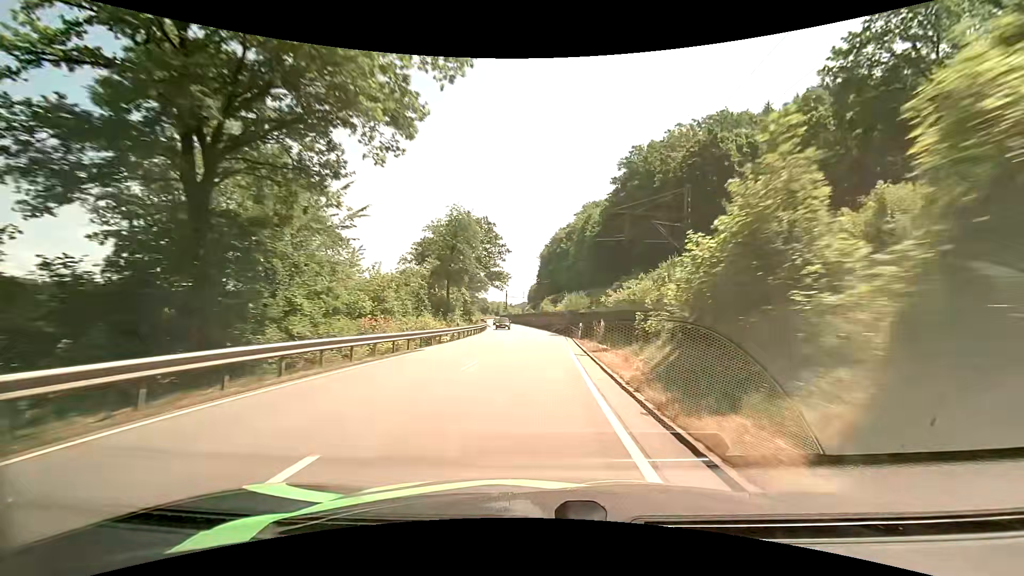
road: primary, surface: asphalt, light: Day
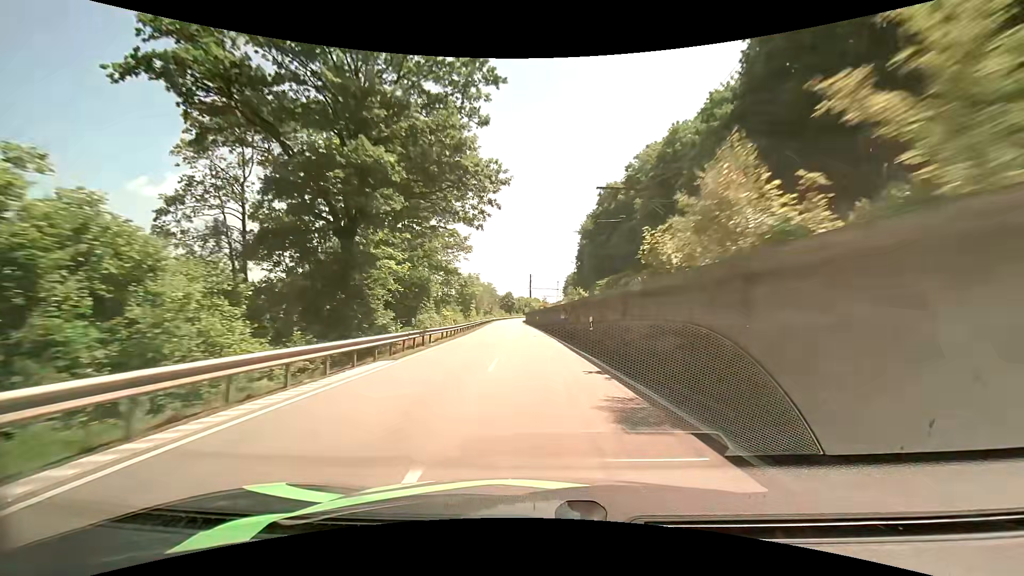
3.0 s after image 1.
(-1.1, +60.2) m; -4°
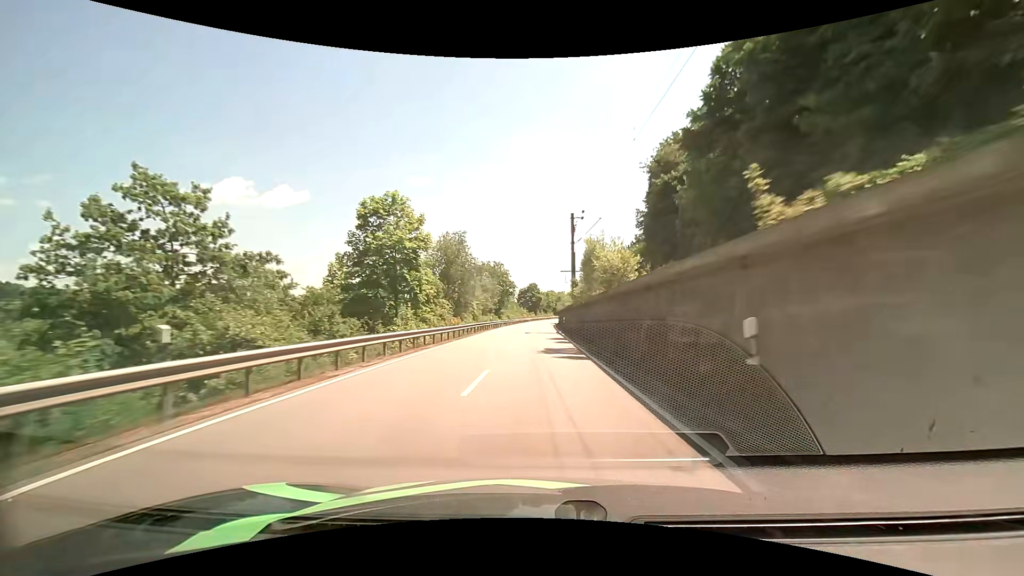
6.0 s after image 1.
(-2.3, +63.8) m; -3°
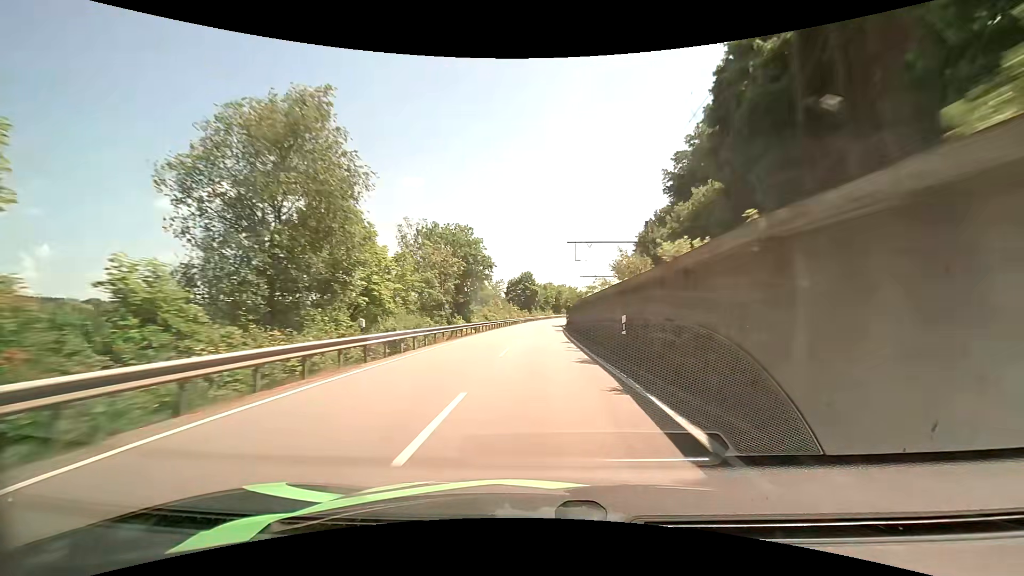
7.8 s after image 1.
(-0.1, +39.7) m; 0°
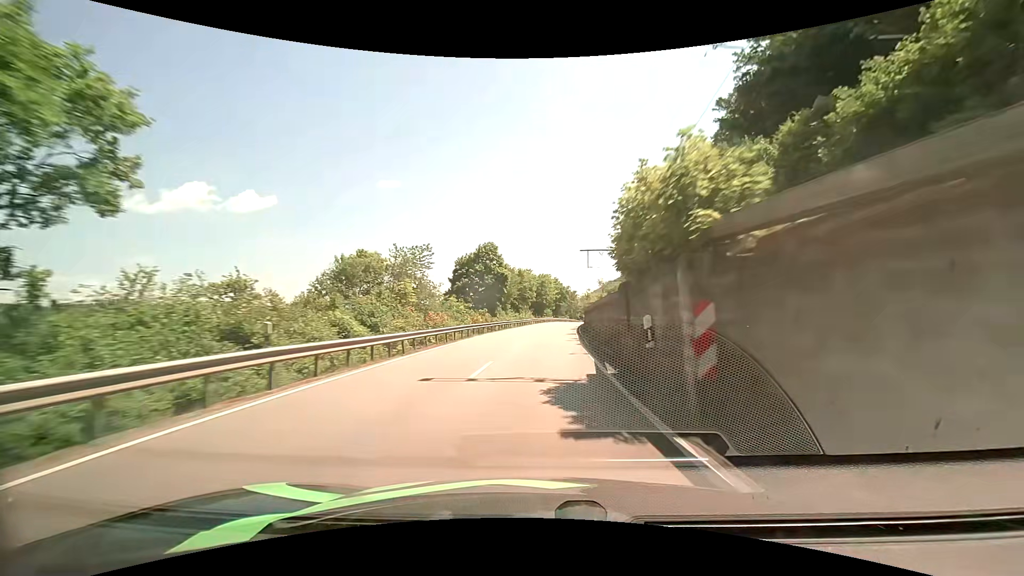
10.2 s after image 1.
(+1.1, +53.2) m; +2°
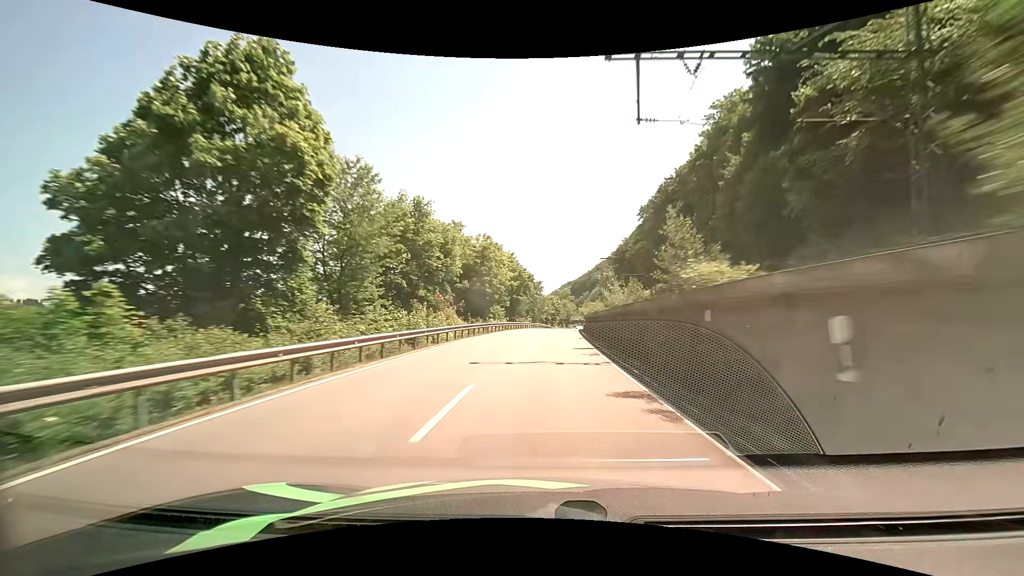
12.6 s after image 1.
(+2.1, +52.9) m; +5°
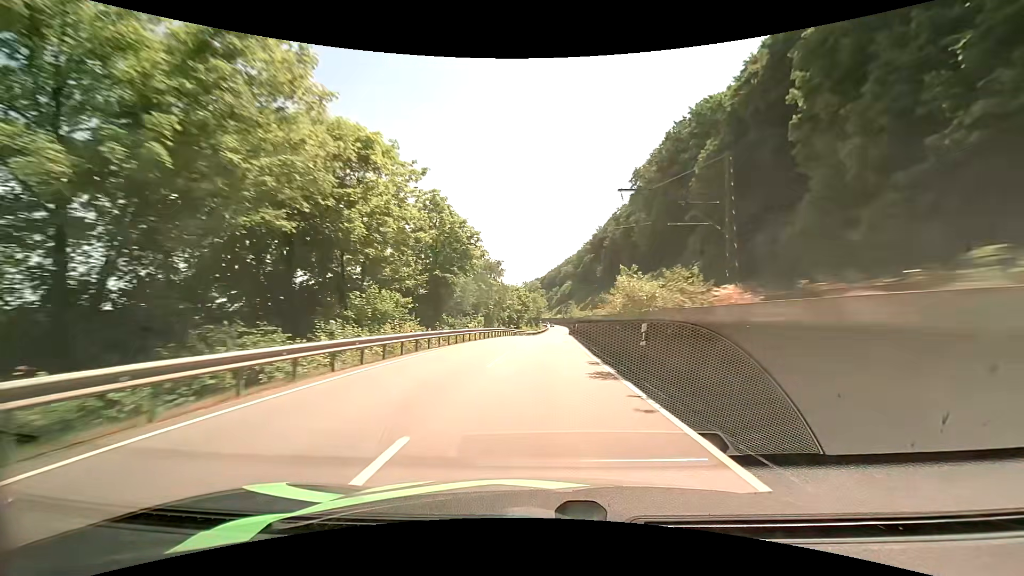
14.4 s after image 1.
(+1.2, +39.5) m; +3°
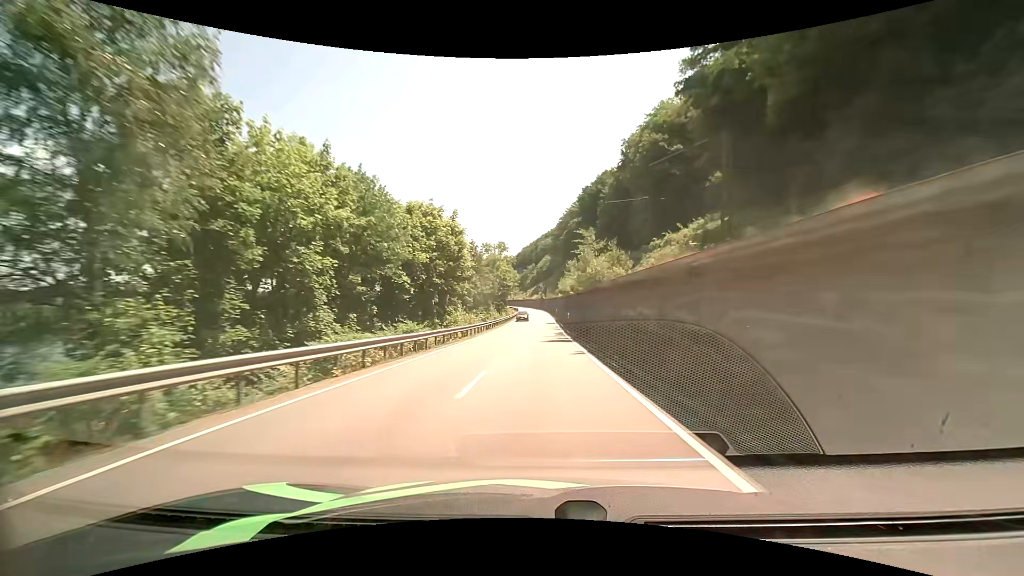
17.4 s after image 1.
(+2.2, +64.4) m; +3°
(0, +10) (0, +20) (0, +30) (0, +40) (0, +50) (0, +60) (0, +70) (0, +80) (0, +90) (0, +100) m
